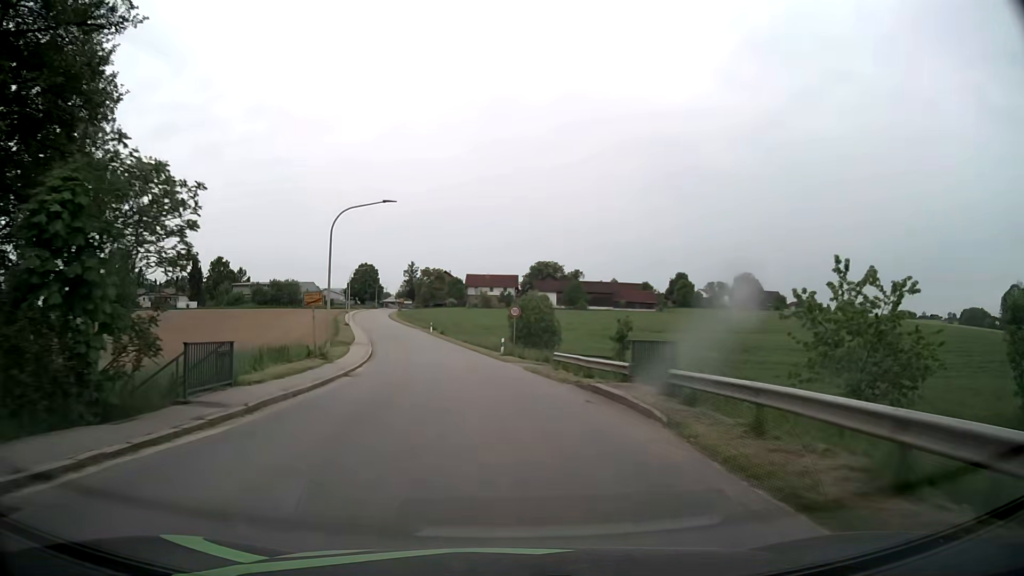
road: tertiary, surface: asphalt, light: Day
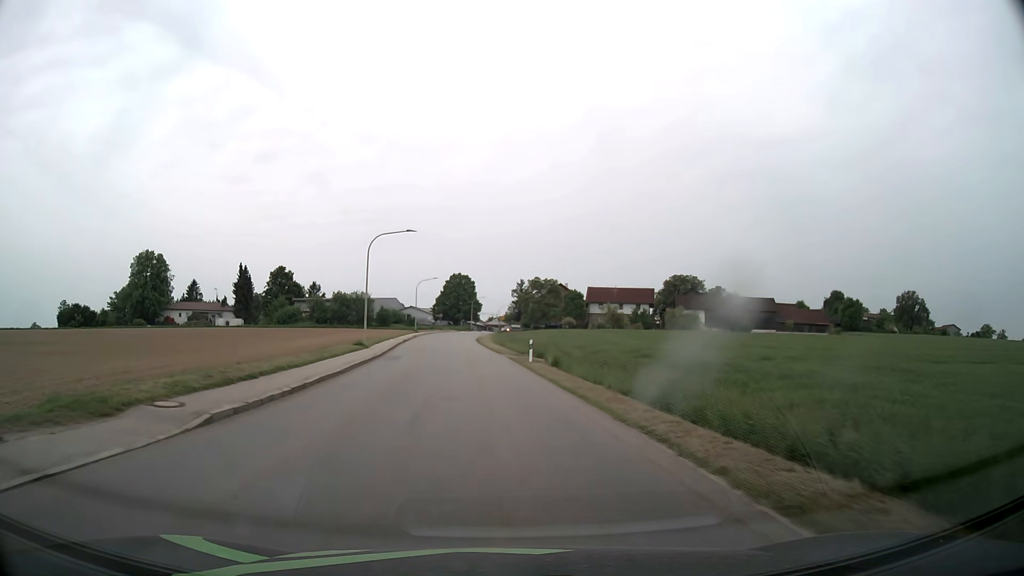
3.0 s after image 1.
(-3.5, +42.0) m; -9°
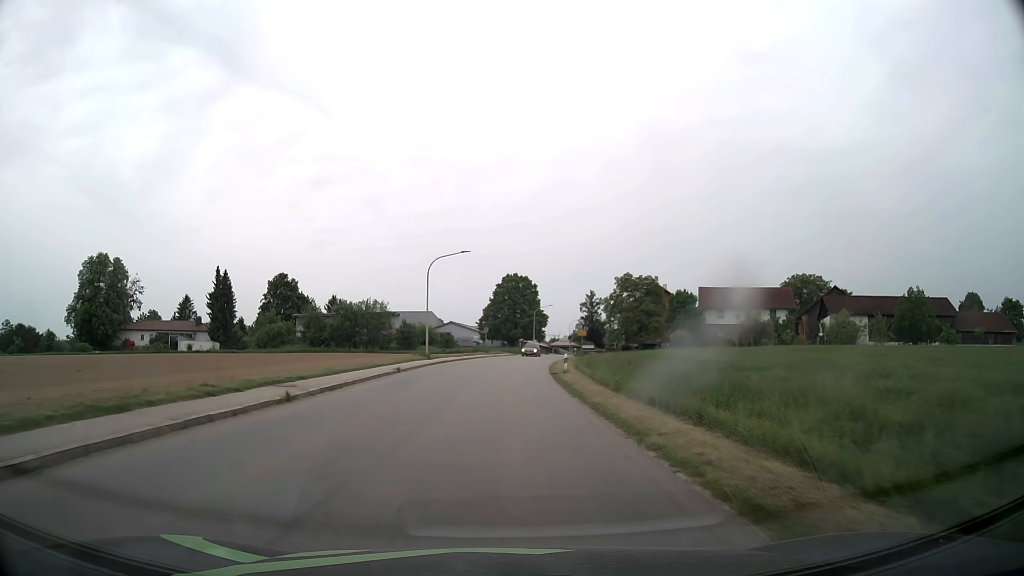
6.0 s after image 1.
(-2.5, +44.4) m; -5°
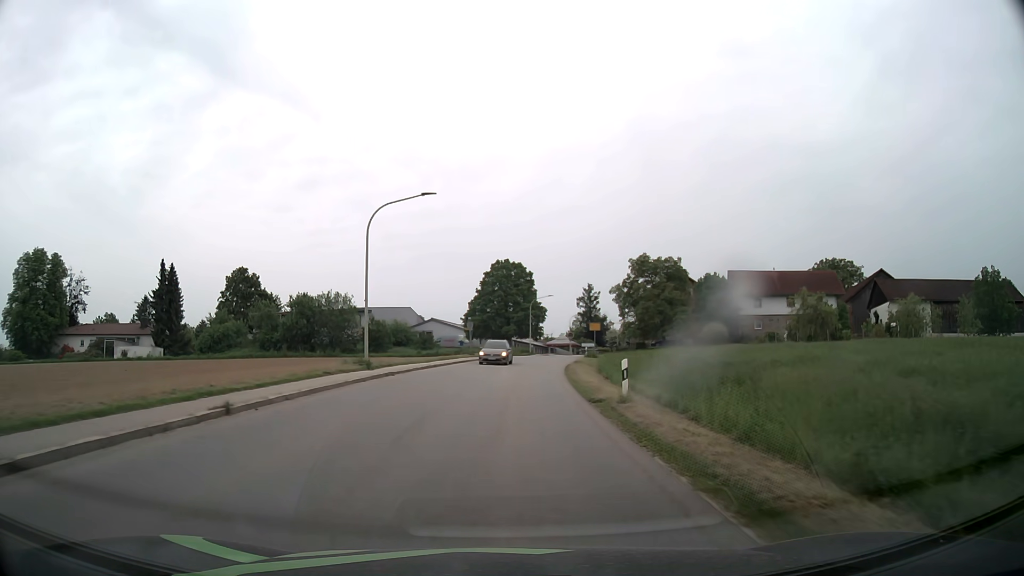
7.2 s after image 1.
(0.0, +17.8) m; +1°
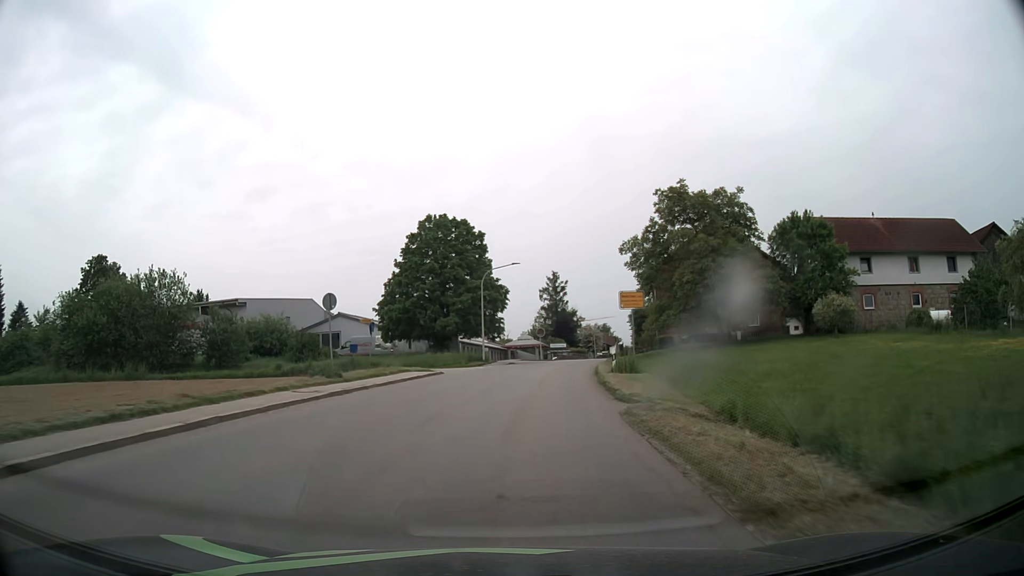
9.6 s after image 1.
(+1.2, +34.5) m; +4°
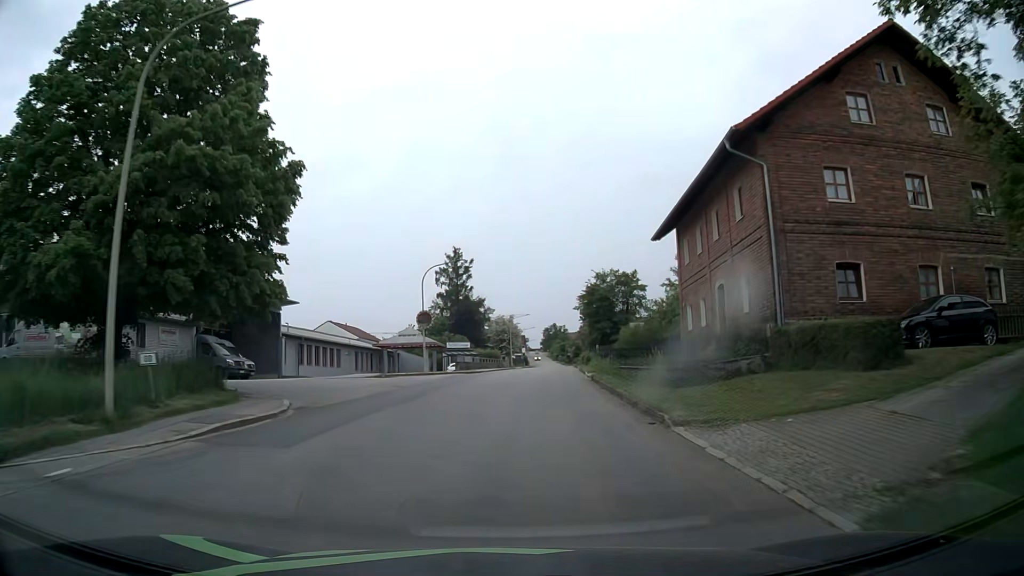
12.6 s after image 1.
(+2.9, +40.0) m; +8°
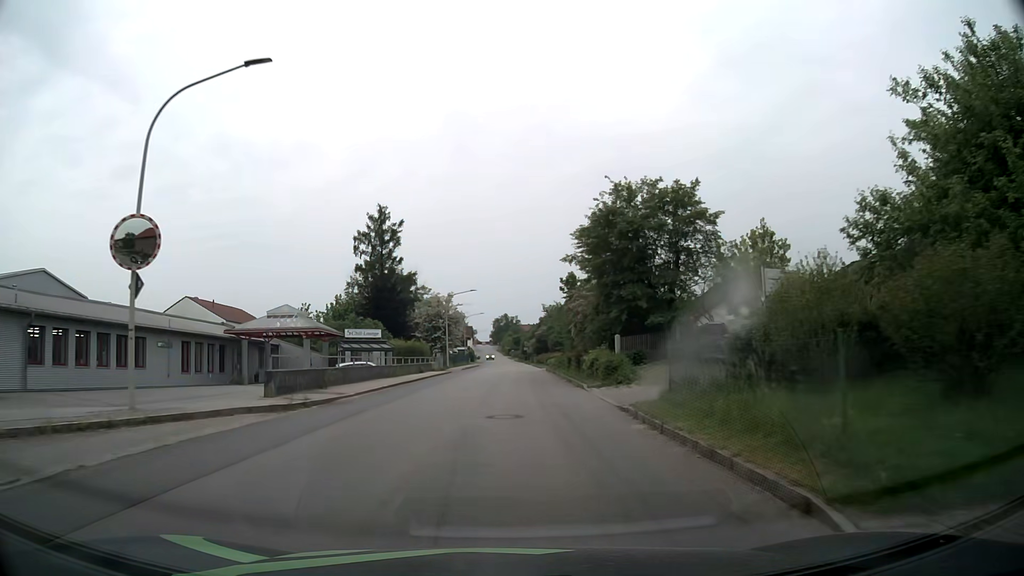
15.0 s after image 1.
(+1.4, +31.0) m; +5°
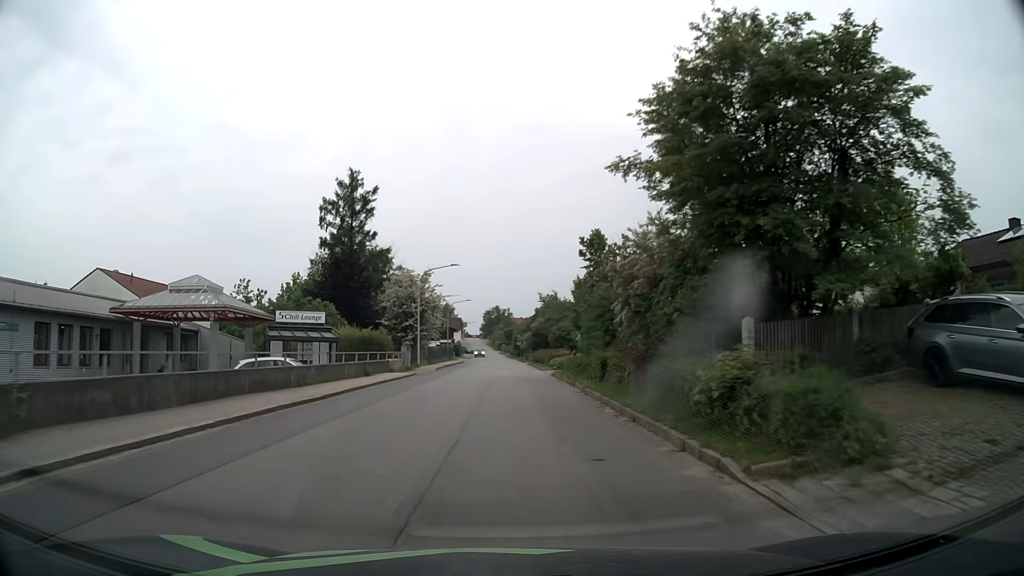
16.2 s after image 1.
(0.0, +15.1) m; 0°
(0, +10) (0, +20) (0, +30) (0, +40) (+1, +50) (+1, +60) (+1, +70) (0, +80) (0, +90) (0, +100) m
